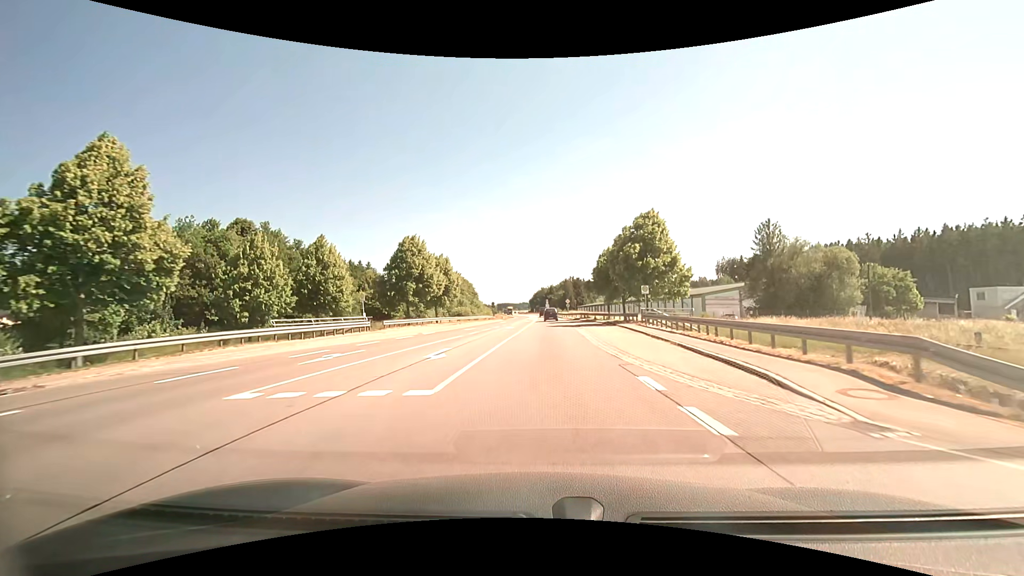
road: primary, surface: asphalt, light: Day
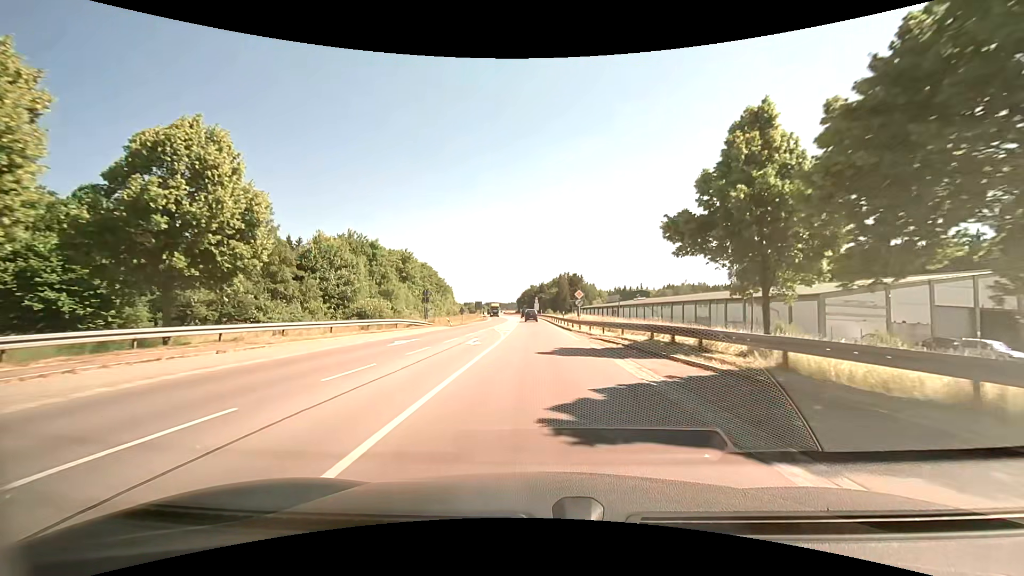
(+1.2, +45.6) m; +3°
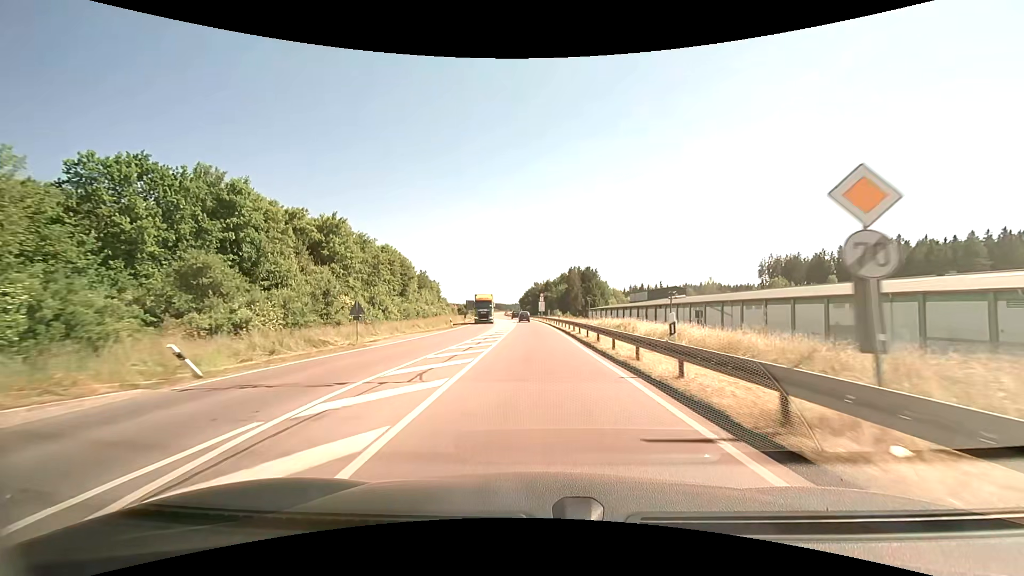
(+0.1, +37.0) m; 0°
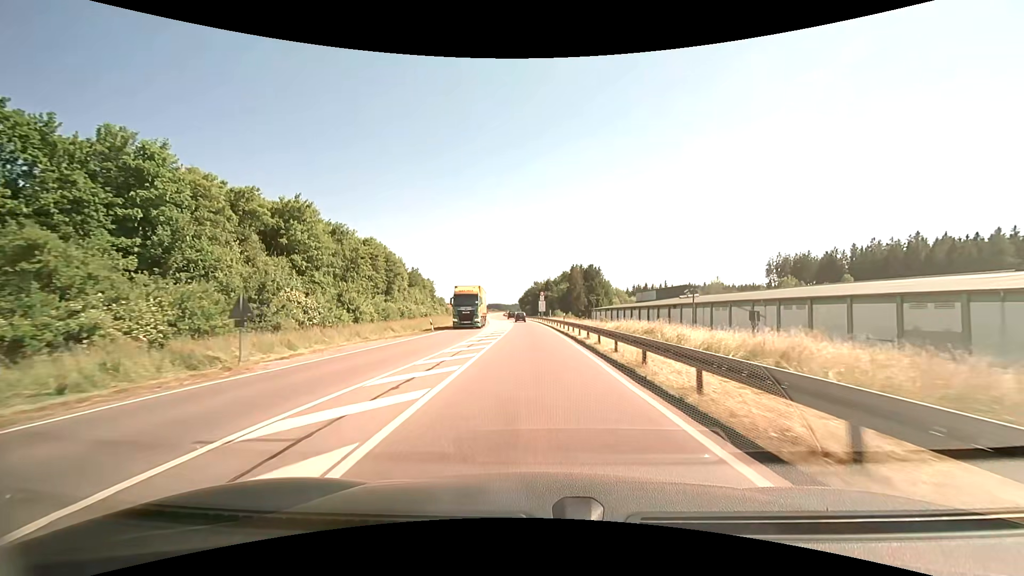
(+0.1, +9.6) m; +1°
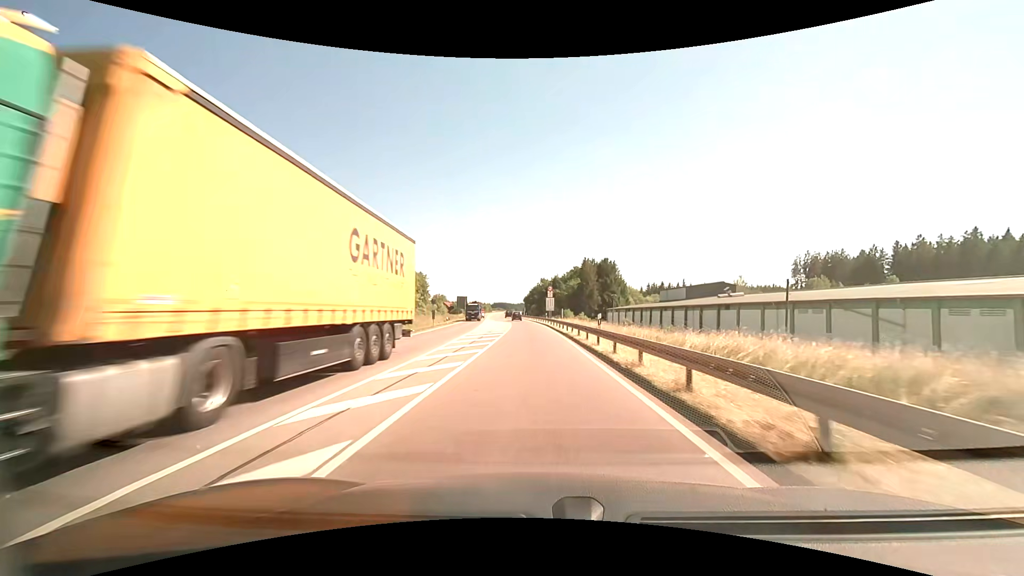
(-0.2, +19.9) m; -1°
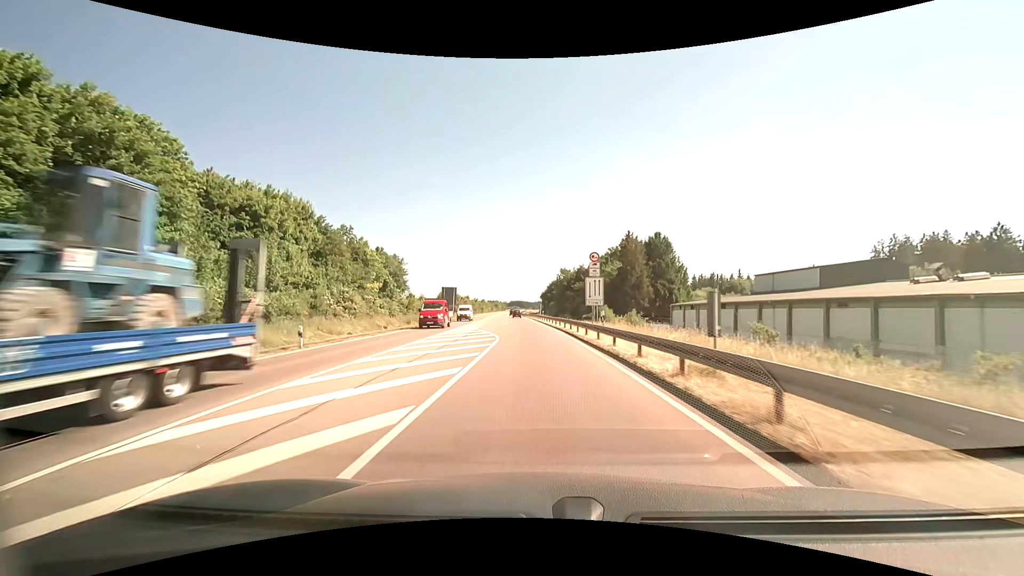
(-0.2, +42.9) m; 0°
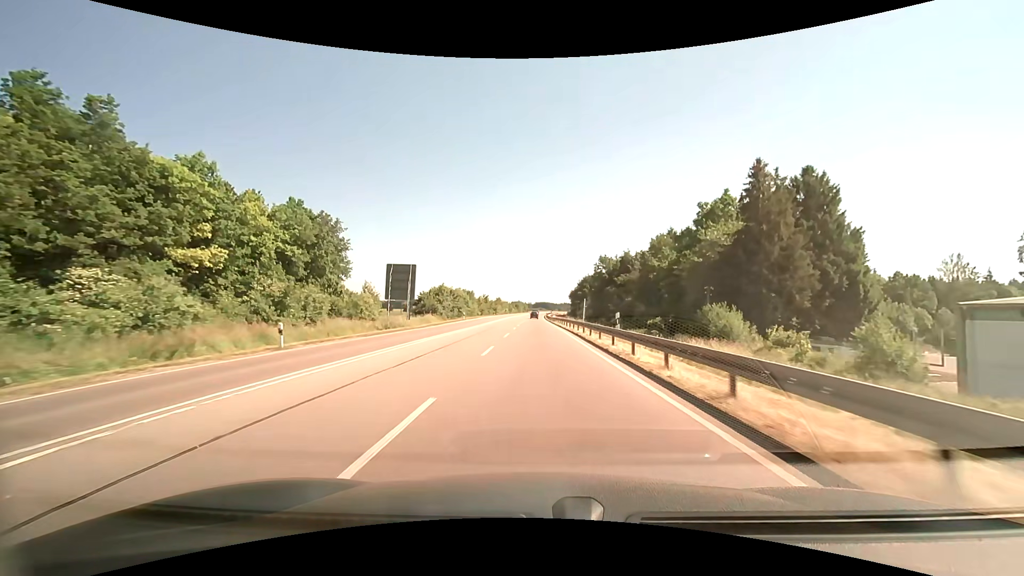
(-1.5, +46.5) m; -5°
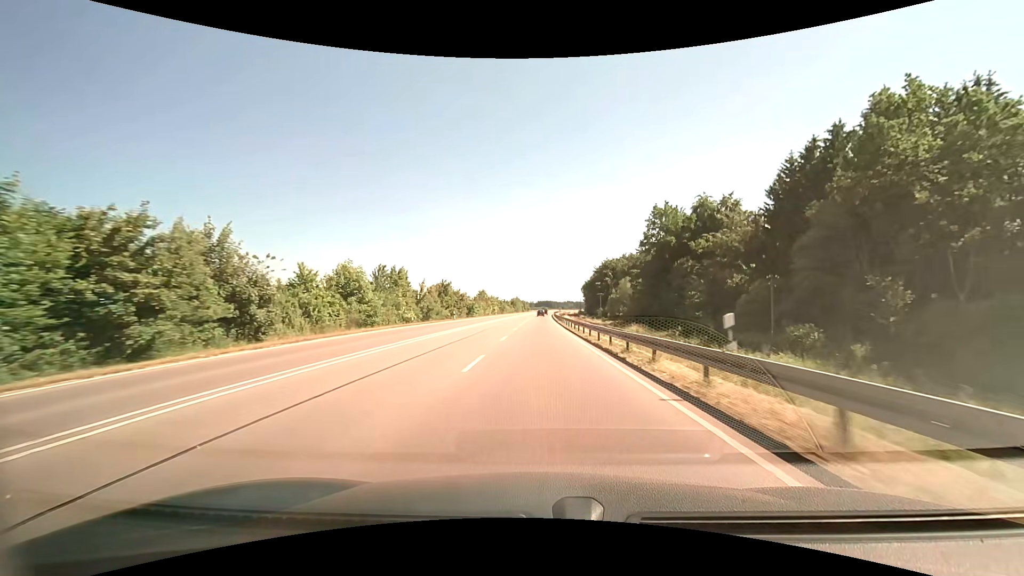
(-2.0, +63.3) m; -2°
